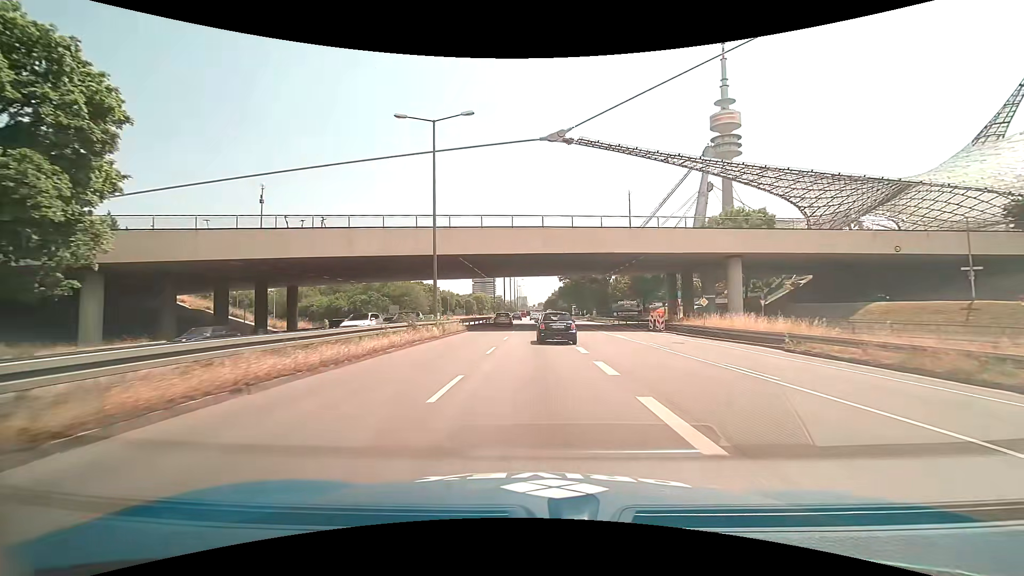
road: trunk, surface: asphalt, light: Day
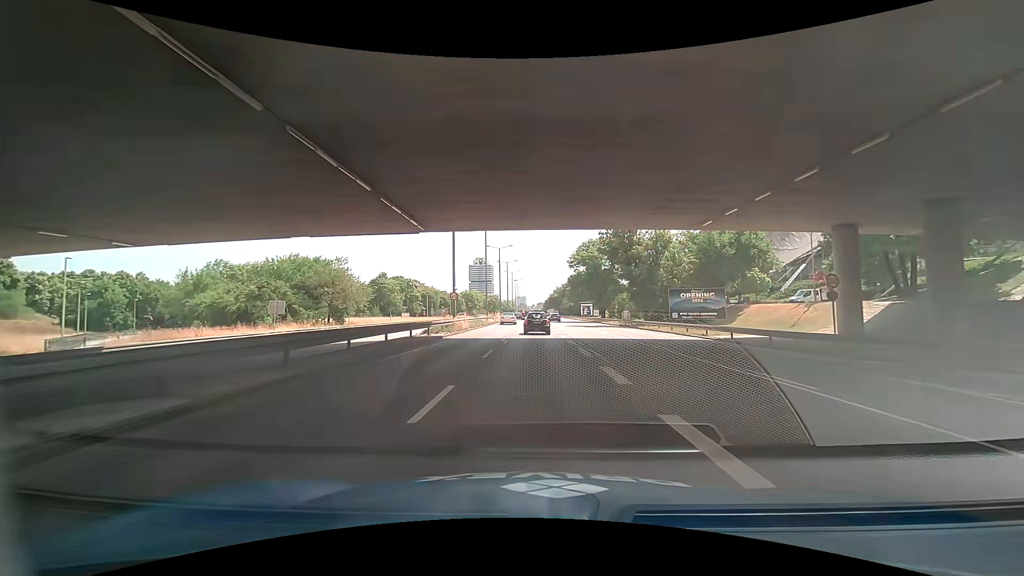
(+0.1, +37.4) m; 0°
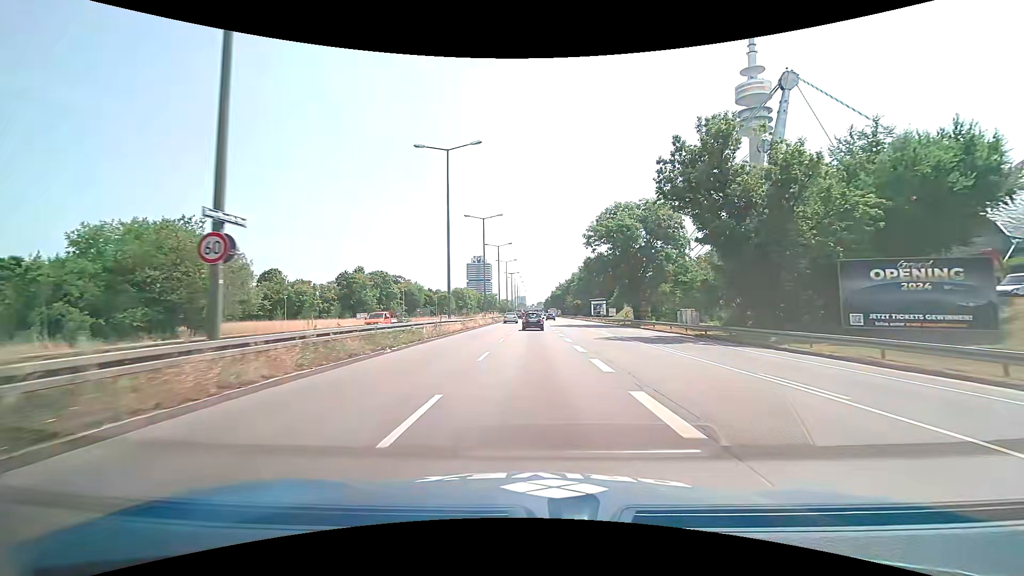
(0.0, +28.1) m; 0°
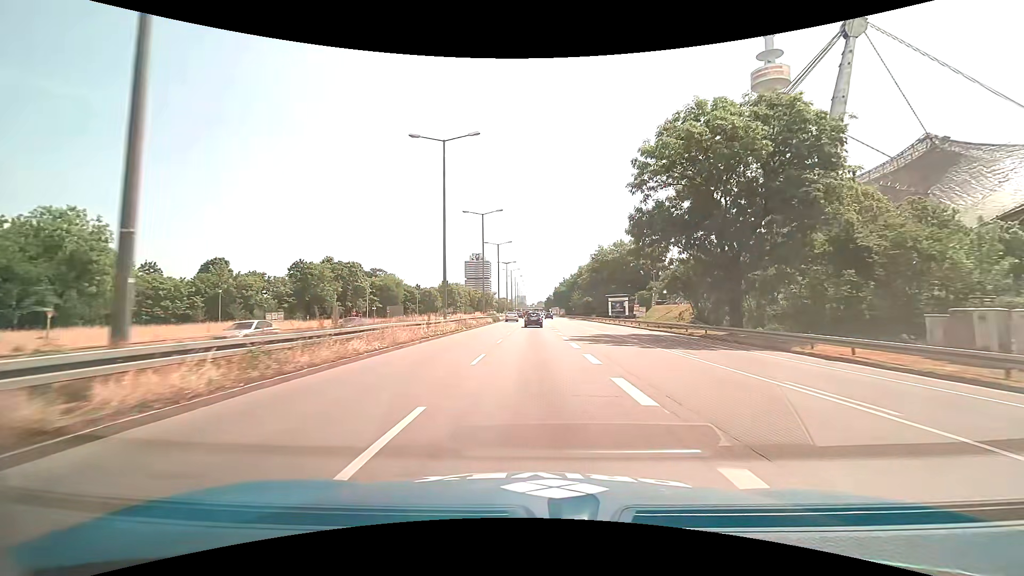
(-0.2, +28.2) m; 0°
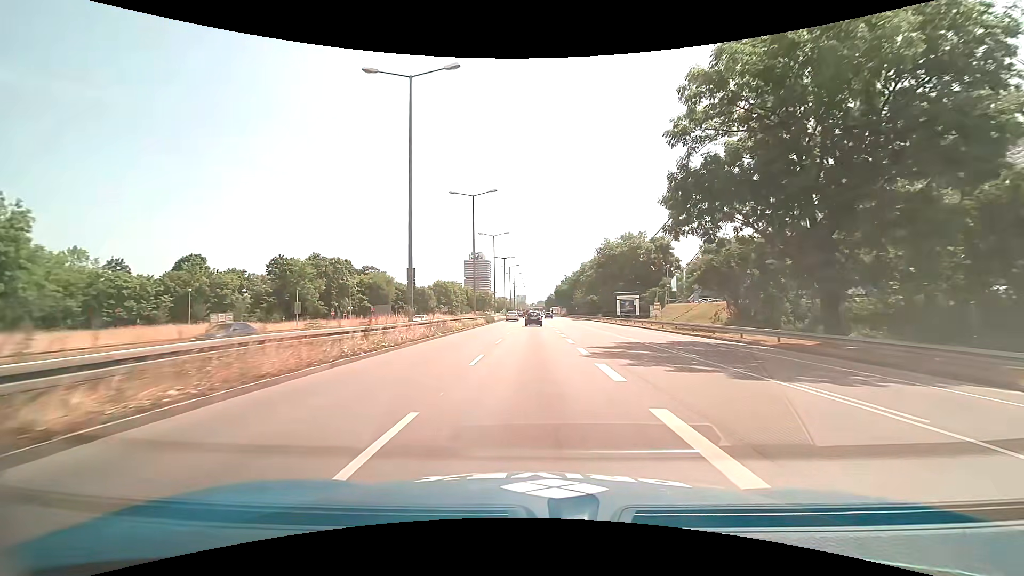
(0.0, +9.4) m; 0°
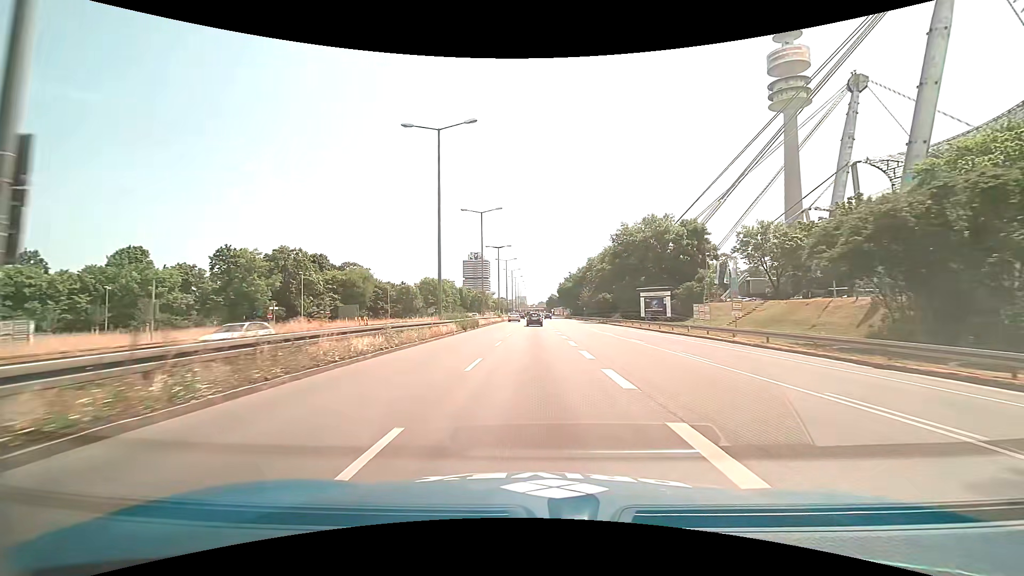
(0.0, +18.9) m; 0°
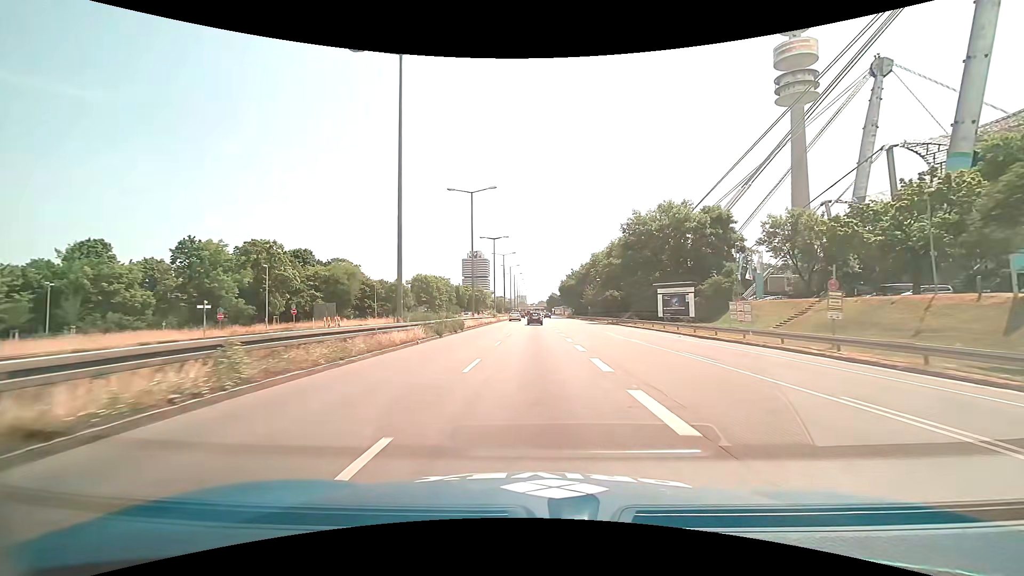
(0.0, +9.5) m; 0°
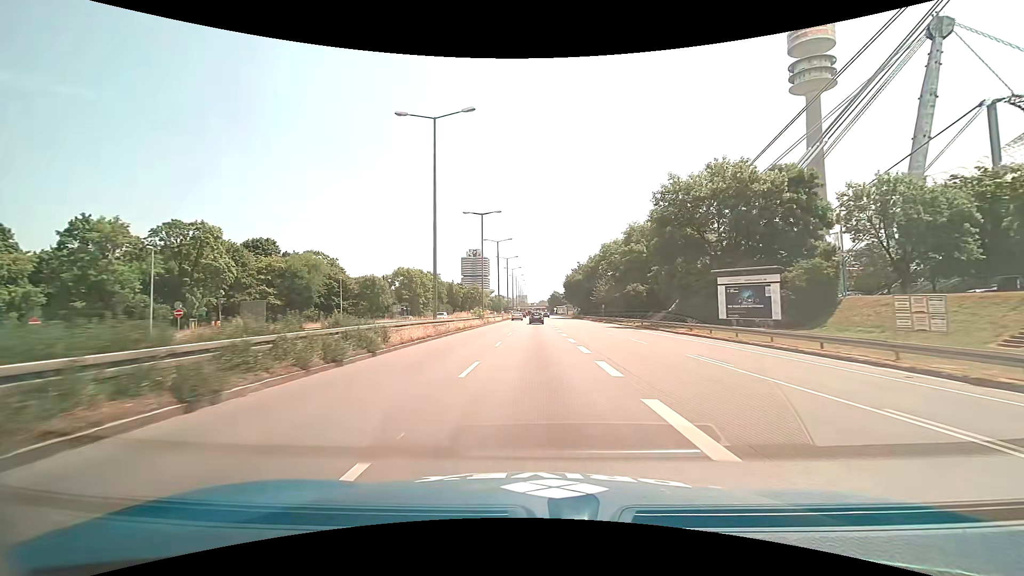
(0.0, +18.9) m; 0°
(0, +10) (0, +20) (0, +30) (0, +40) (0, +50) (0, +60) (0, +70) (0, +80) (0, +90) (0, +100) m
